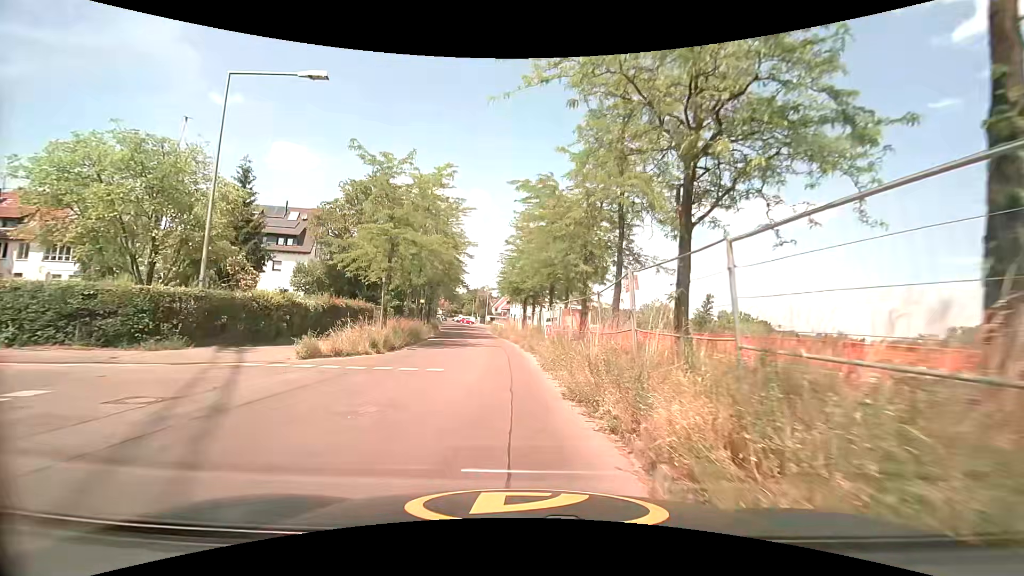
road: residential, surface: asphalt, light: Day
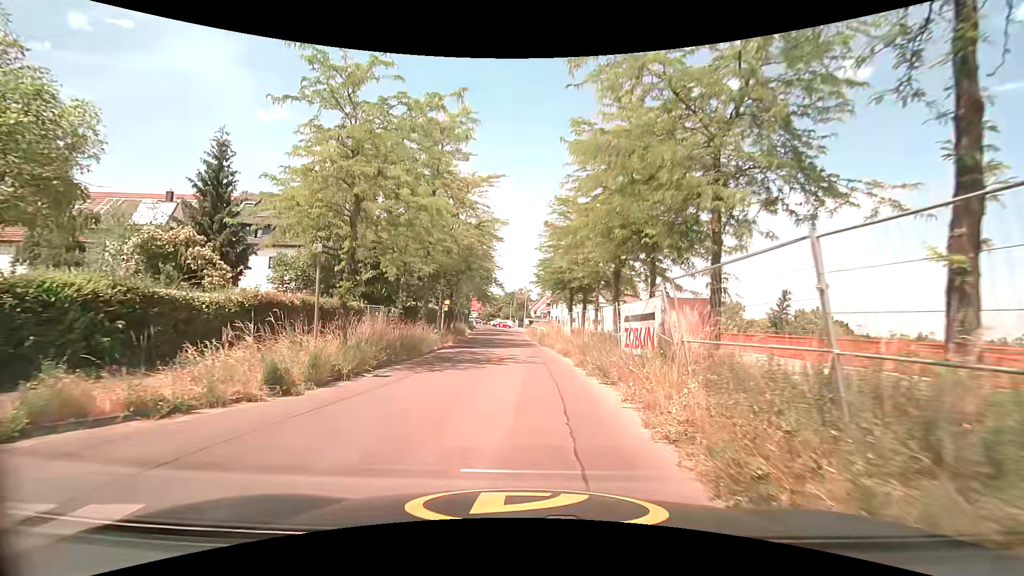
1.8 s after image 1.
(-0.6, +10.8) m; -6°
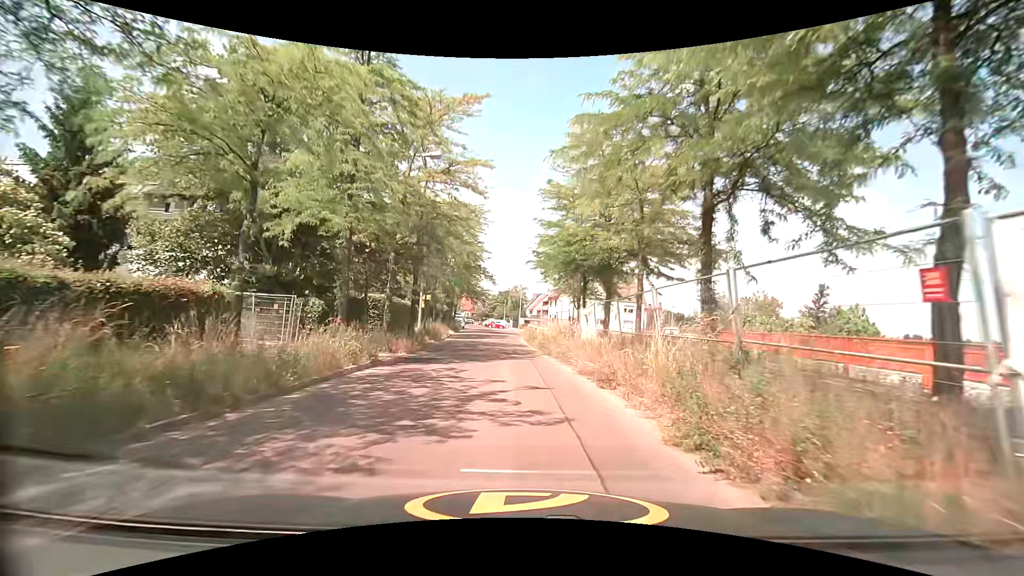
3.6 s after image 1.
(+0.2, +11.6) m; +2°
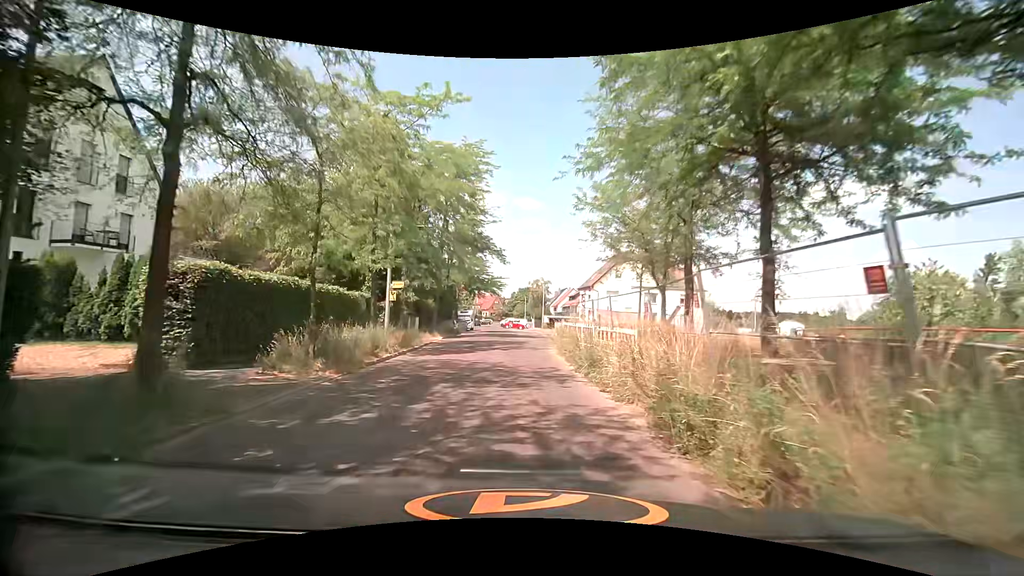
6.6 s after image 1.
(-0.6, +20.2) m; -2°
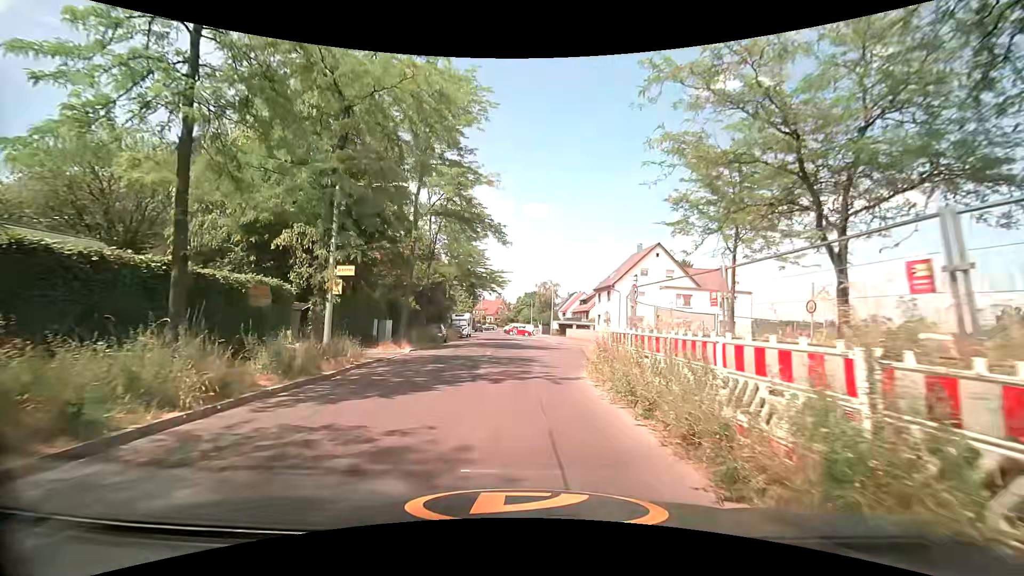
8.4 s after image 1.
(-0.3, +11.2) m; -2°
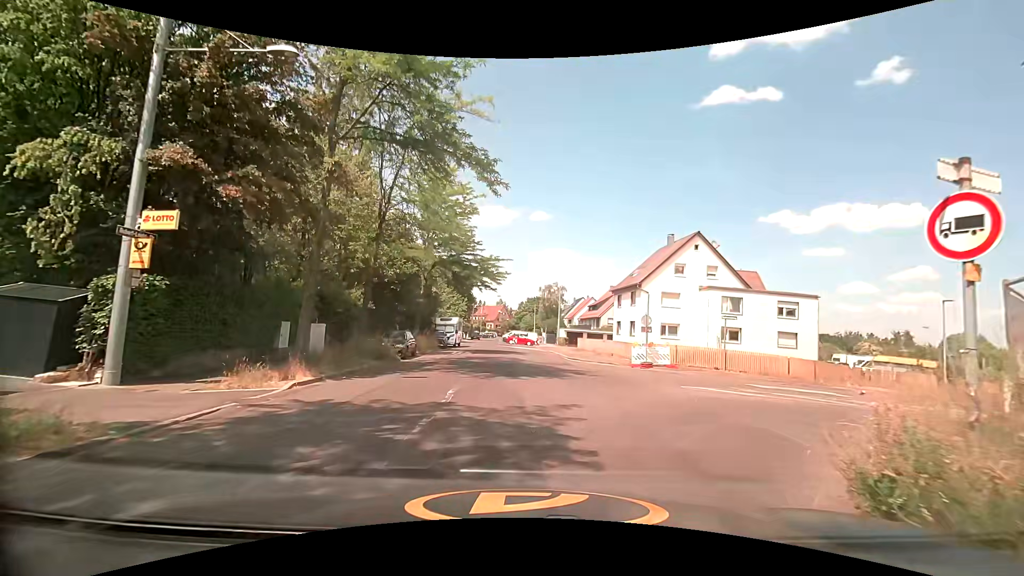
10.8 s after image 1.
(-0.1, +11.8) m; -1°
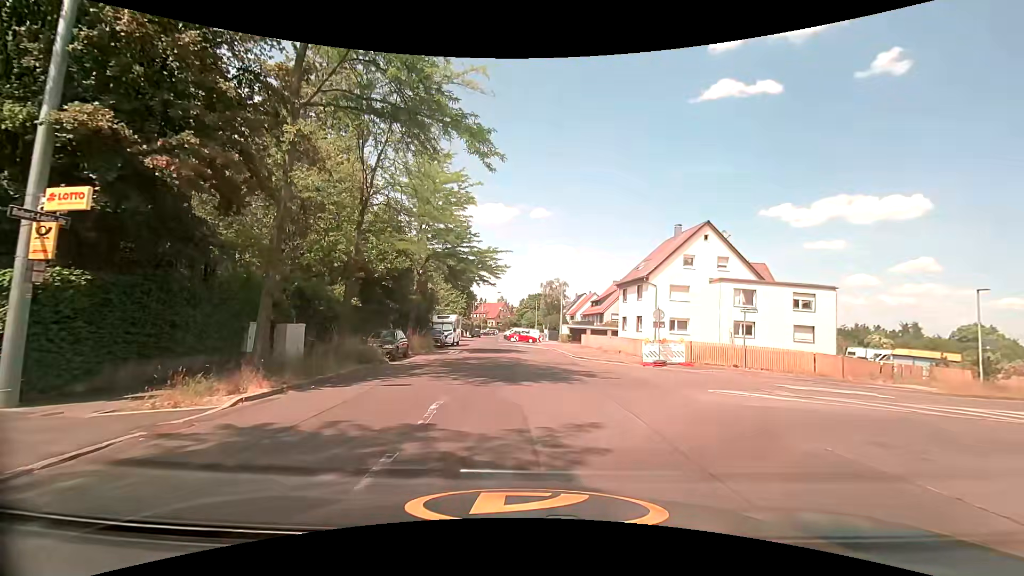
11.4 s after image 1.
(0.0, +2.2) m; 0°
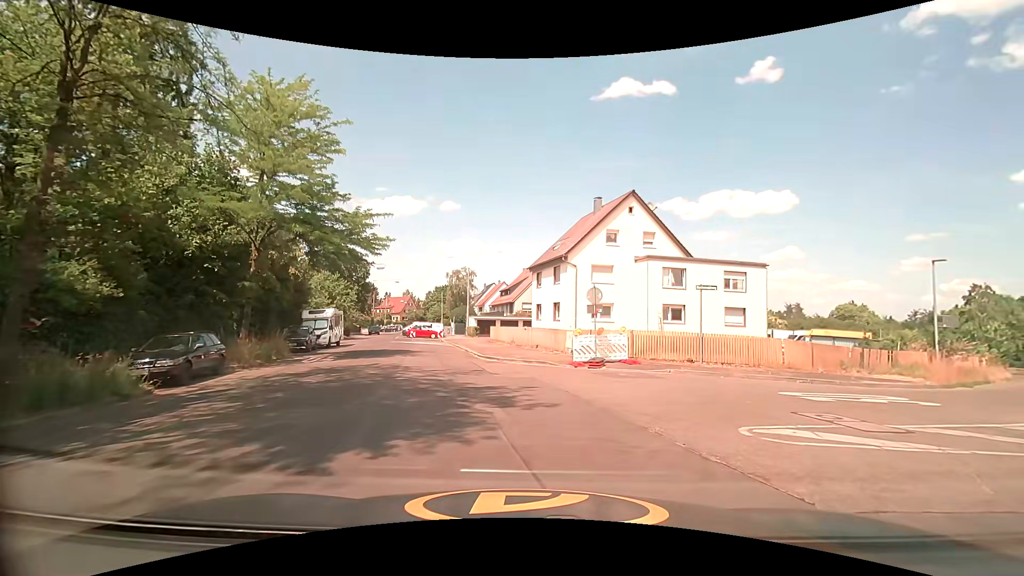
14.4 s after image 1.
(+0.6, +7.7) m; +11°
